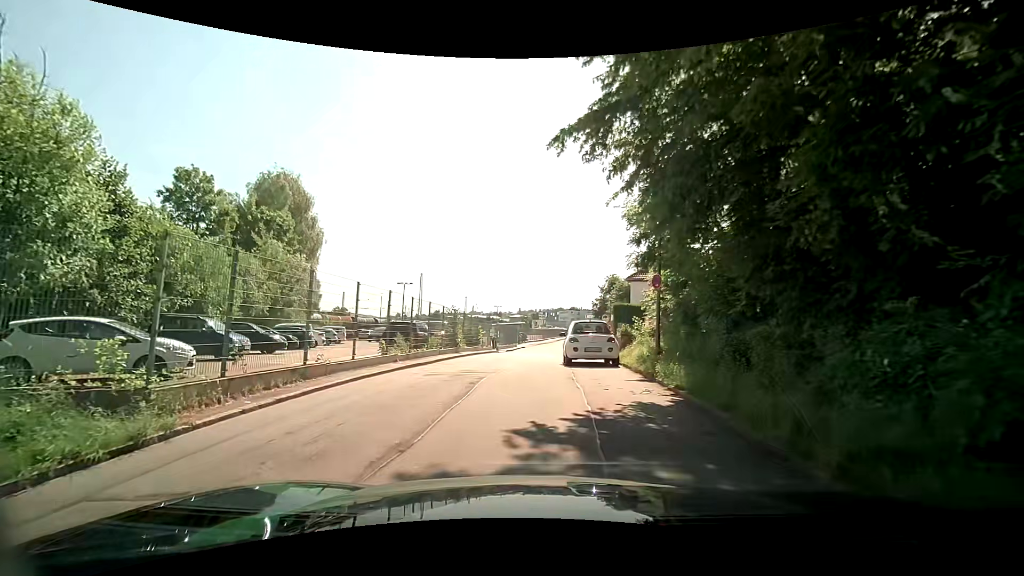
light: Day
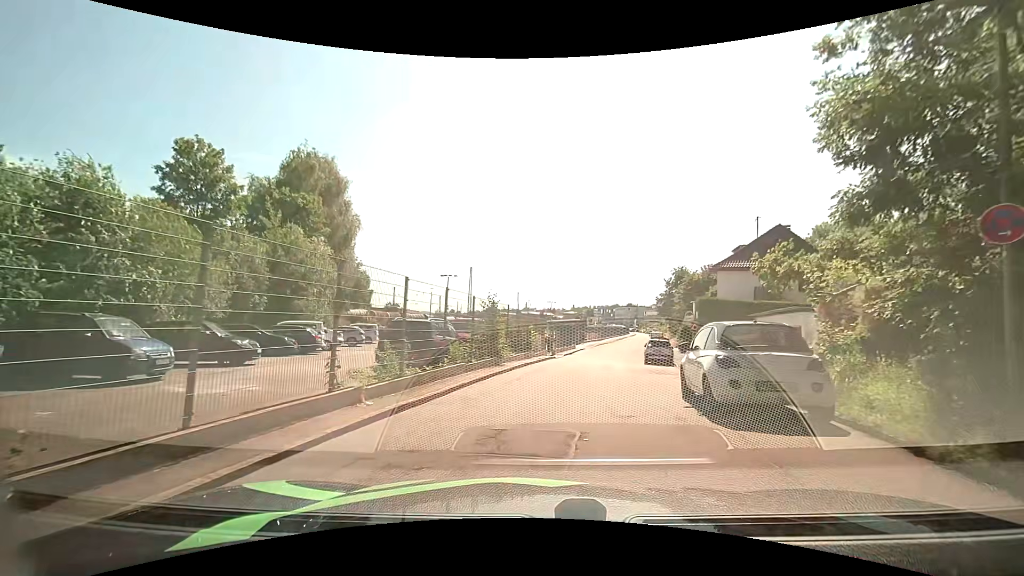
(-0.5, +8.3) m; -5°
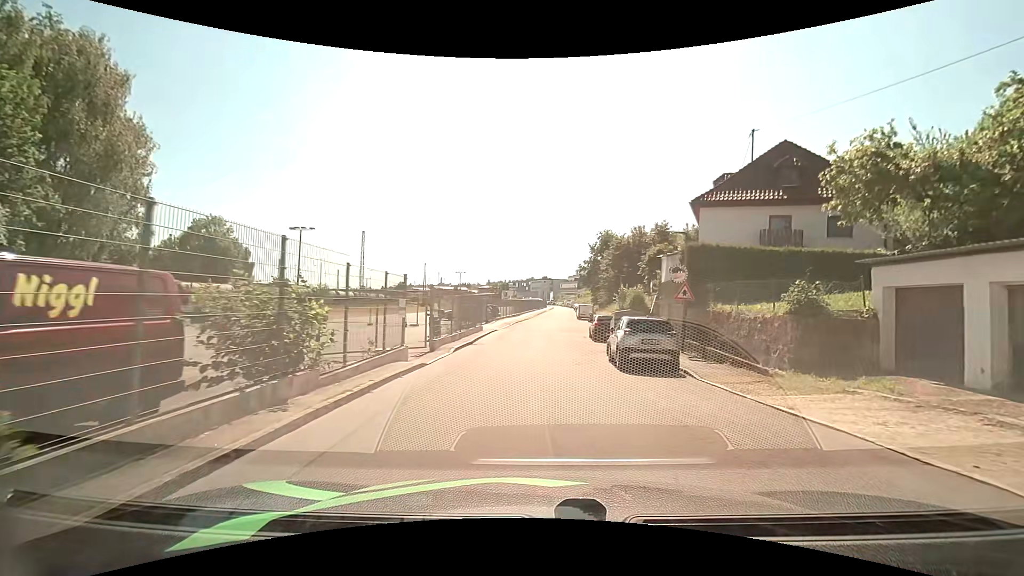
(+1.5, +17.7) m; +11°
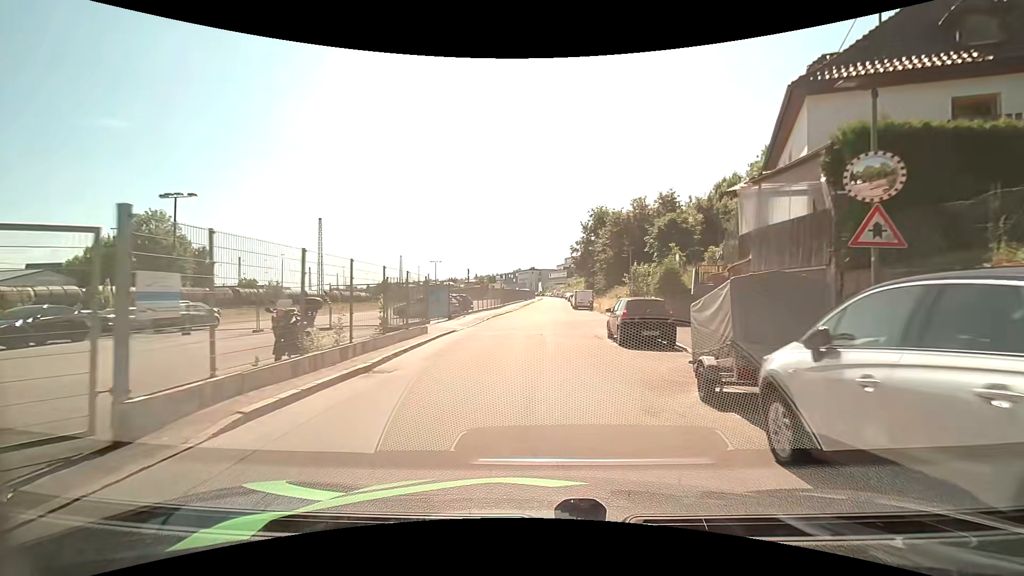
(+0.1, +13.1) m; 0°
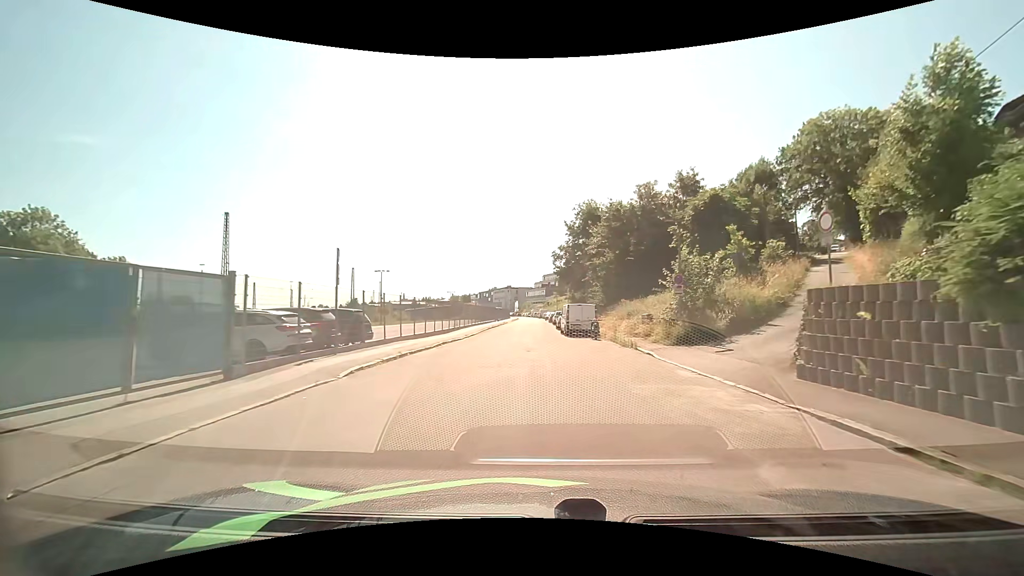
(+0.6, +20.0) m; +3°
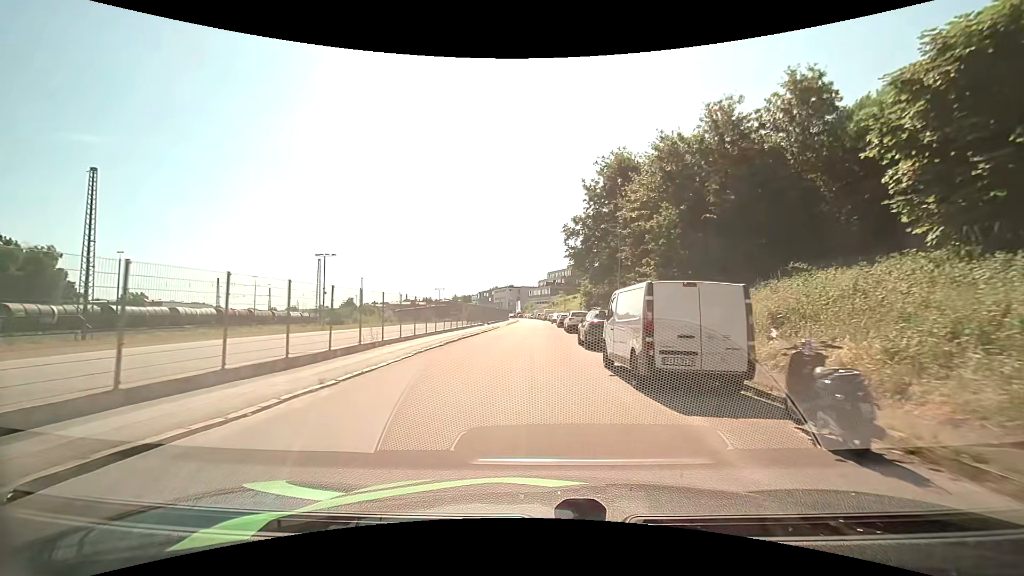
(+0.1, +21.3) m; 0°
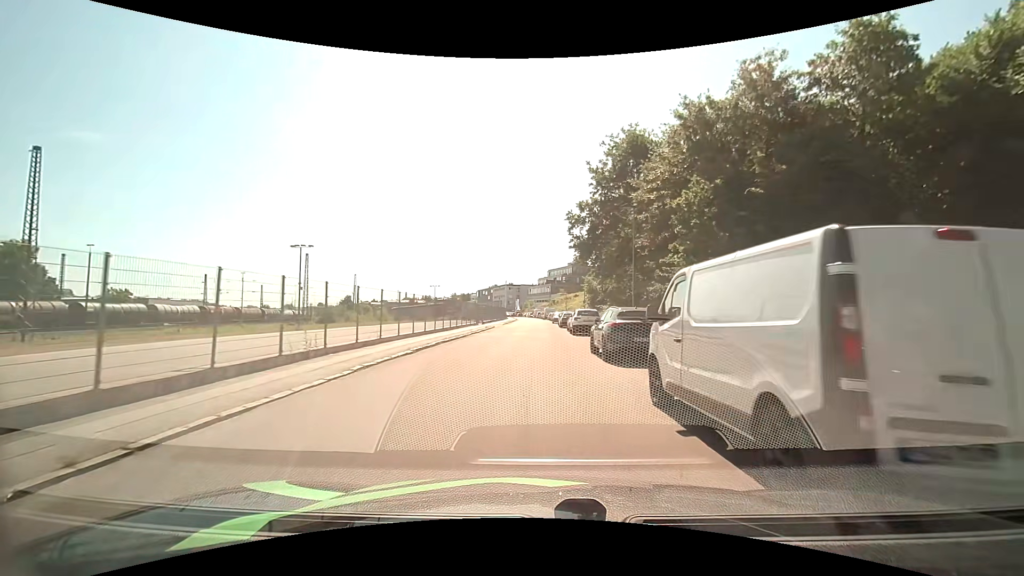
(0.0, +5.5) m; 0°
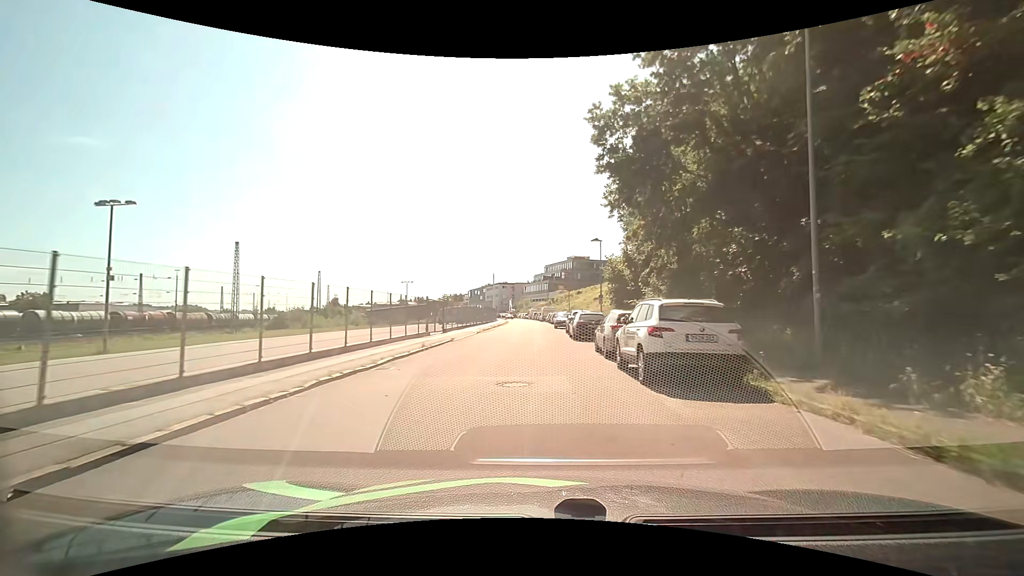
(+0.2, +21.0) m; +1°
(0, +10) (0, +20) (0, +30) (0, +40) (0, +50) (0, +60) (0, +70) (-1, +80) (-2, +90) (-3, +100) m
